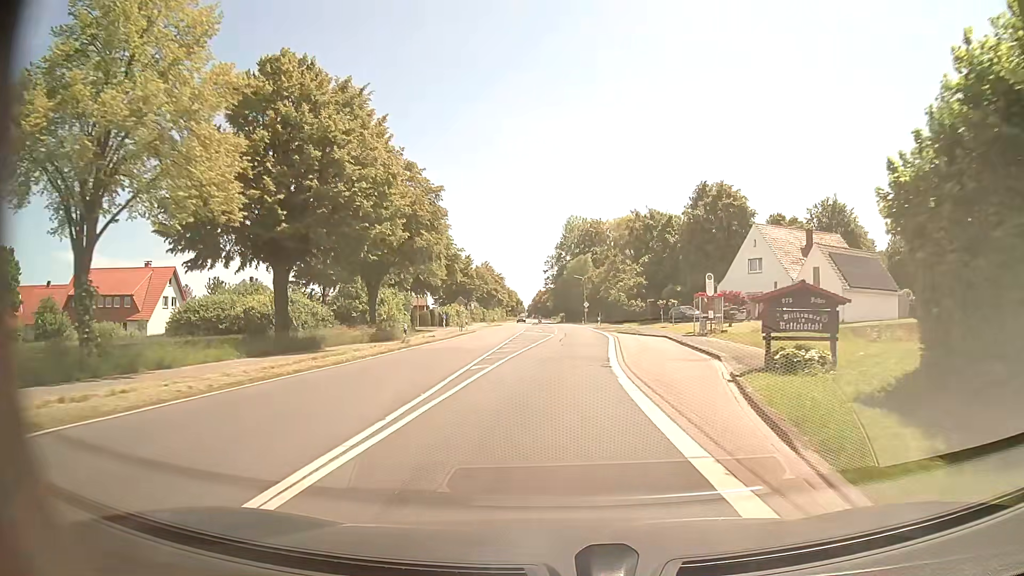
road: primary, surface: asphalt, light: Day
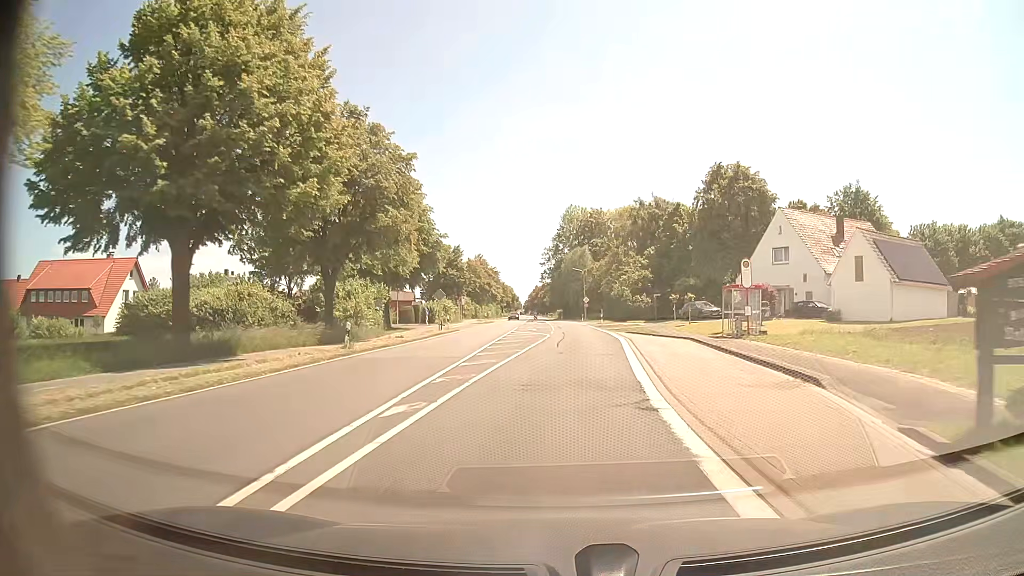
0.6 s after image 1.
(0.0, +8.4) m; 0°
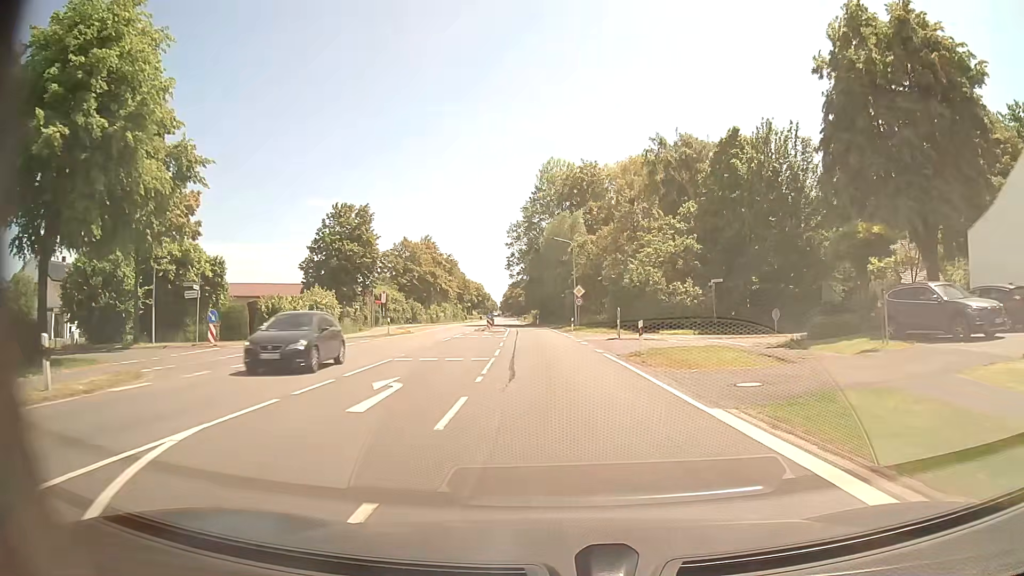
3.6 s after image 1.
(+1.0, +39.8) m; +2°
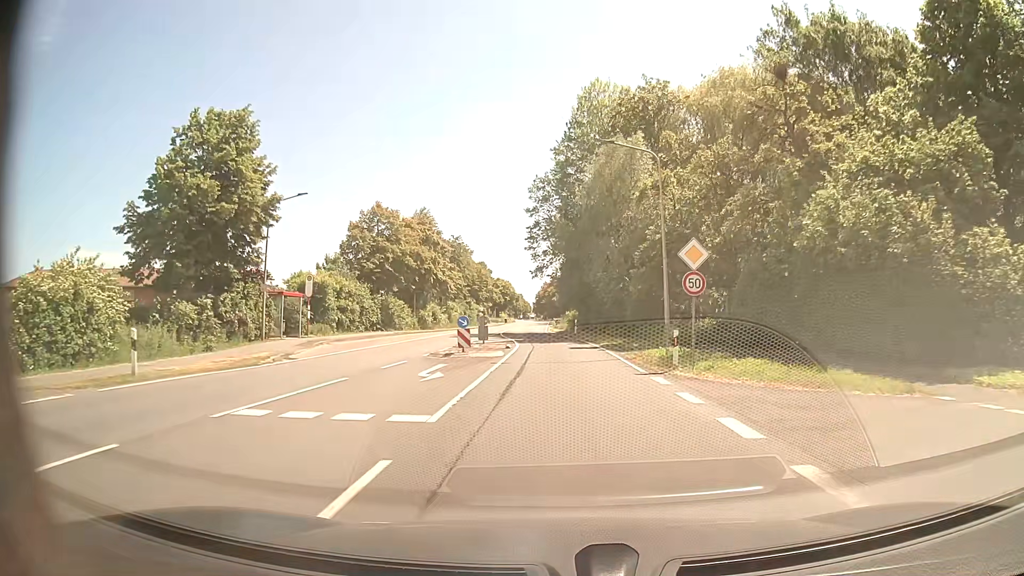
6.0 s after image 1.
(-0.9, +30.7) m; -3°
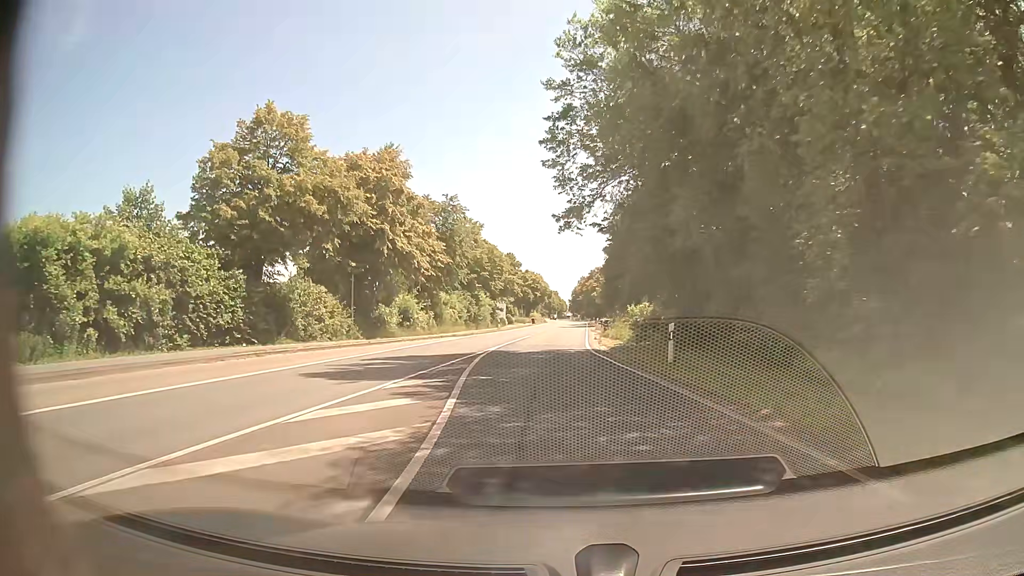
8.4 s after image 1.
(-0.8, +30.5) m; -4°
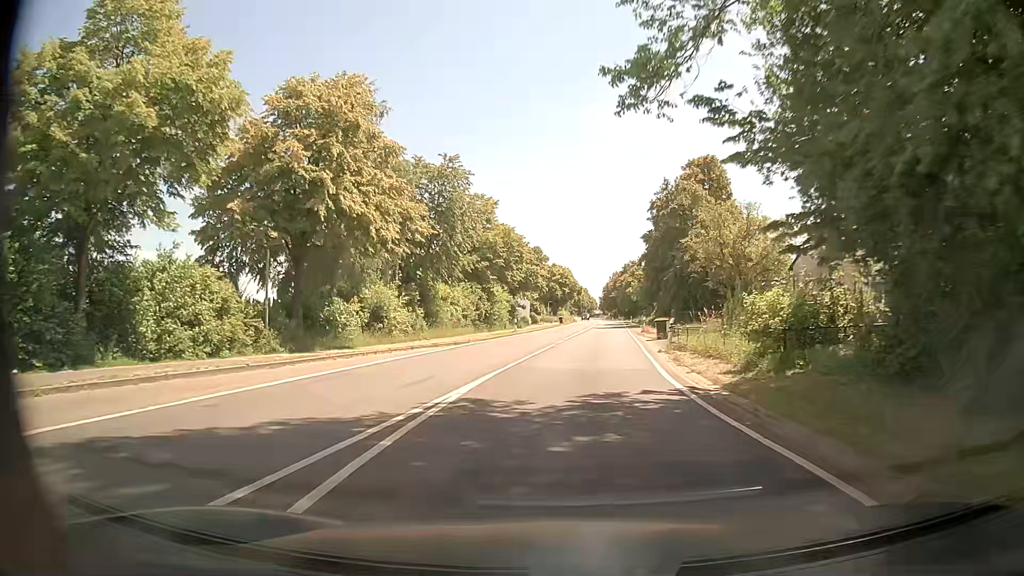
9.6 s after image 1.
(-0.3, +15.2) m; -2°
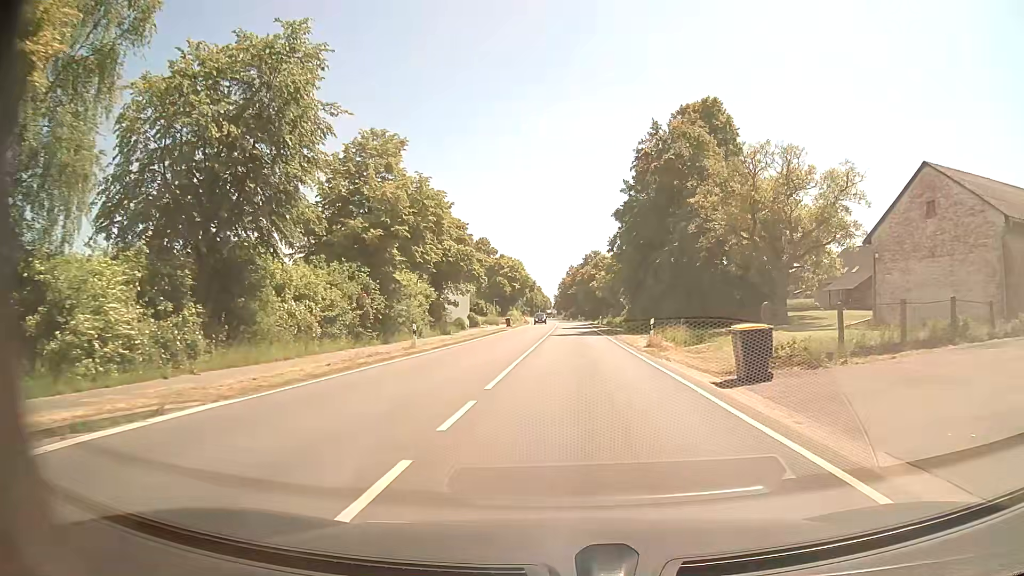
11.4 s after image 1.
(+0.6, +22.9) m; +4°
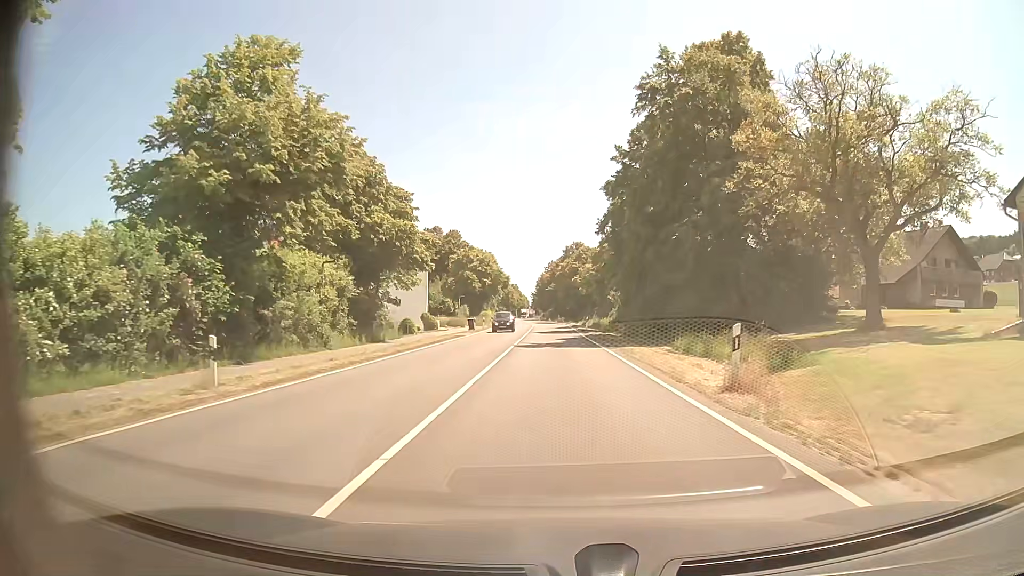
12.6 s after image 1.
(+0.3, +15.3) m; +2°
(0, +10) (0, +20) (0, +30) (0, +40) (0, +50) (-1, +60) (-1, +70) (-2, +80) (-2, +90) (-3, +100) m
